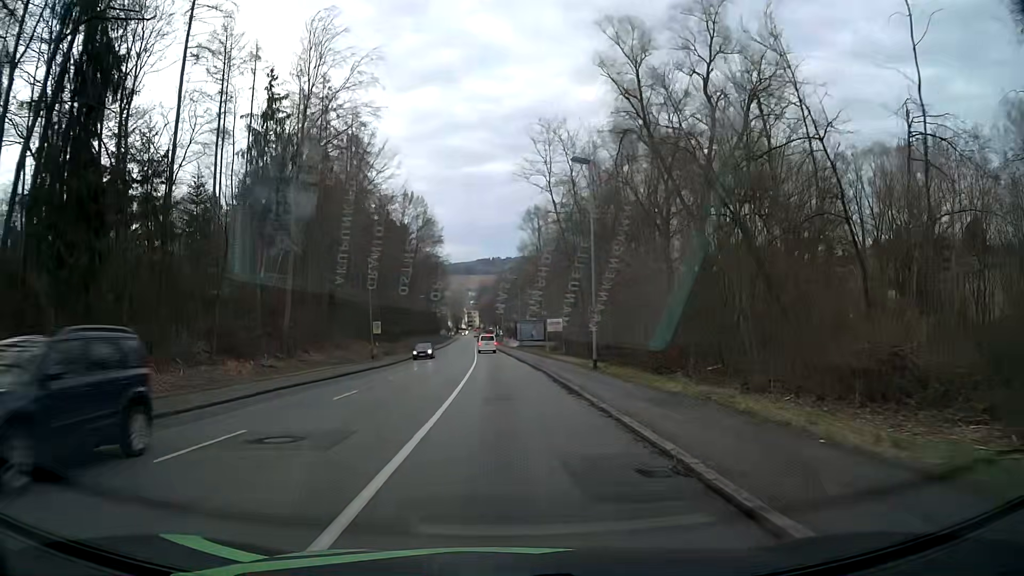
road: tertiary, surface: asphalt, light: Day
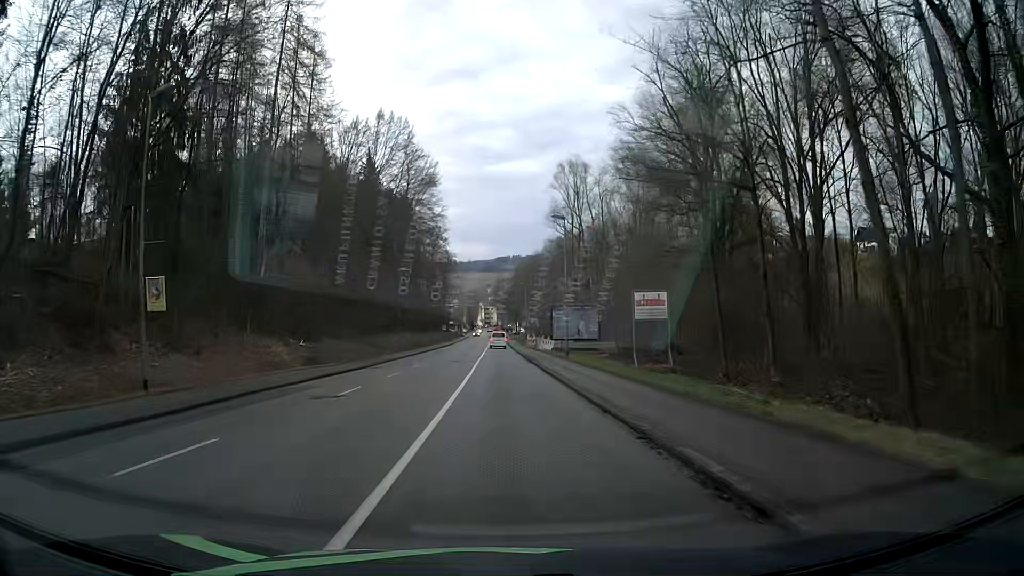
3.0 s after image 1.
(-1.0, +37.0) m; -2°
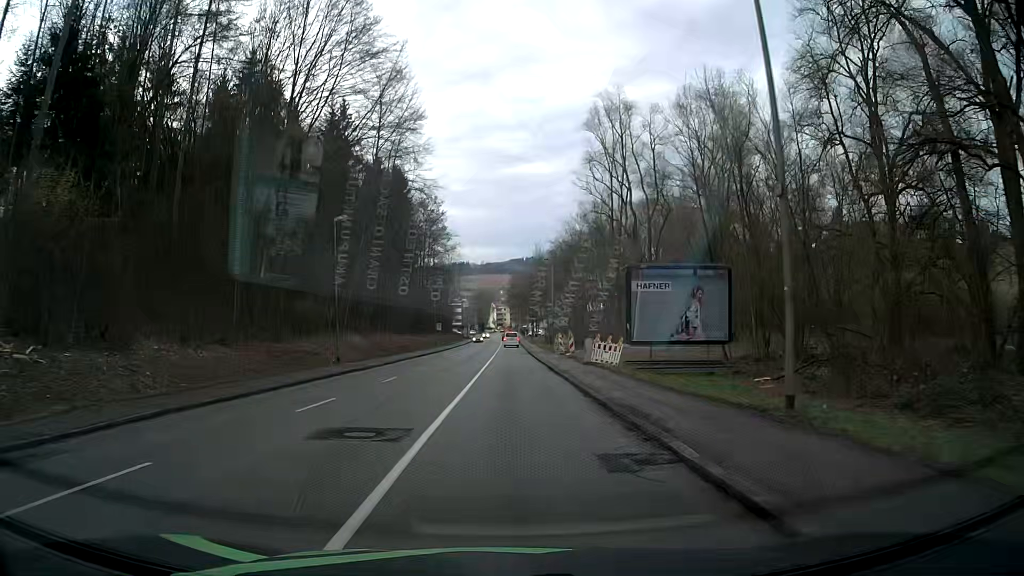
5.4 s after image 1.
(-0.3, +29.2) m; -1°
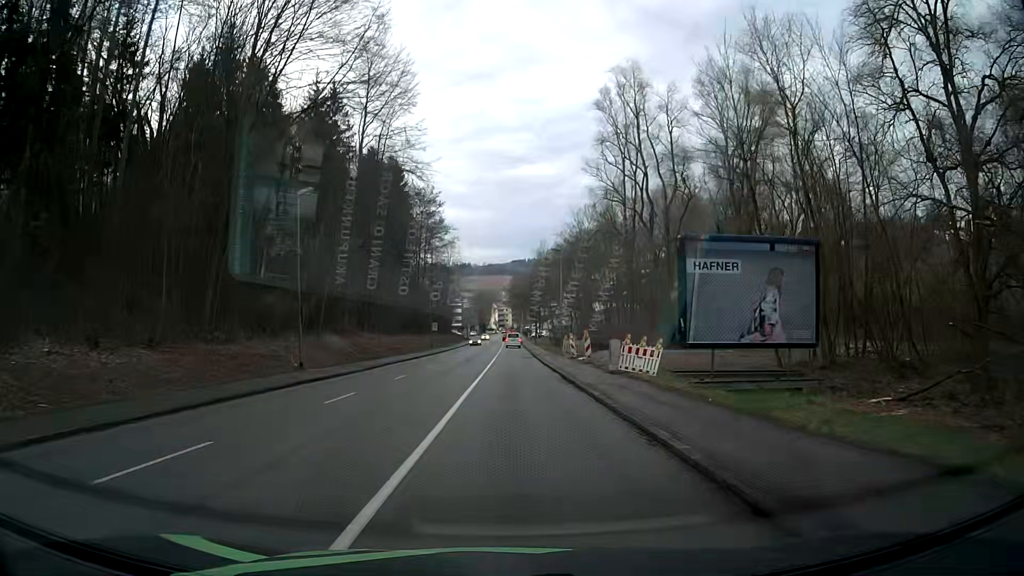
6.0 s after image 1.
(0.0, +7.2) m; -1°
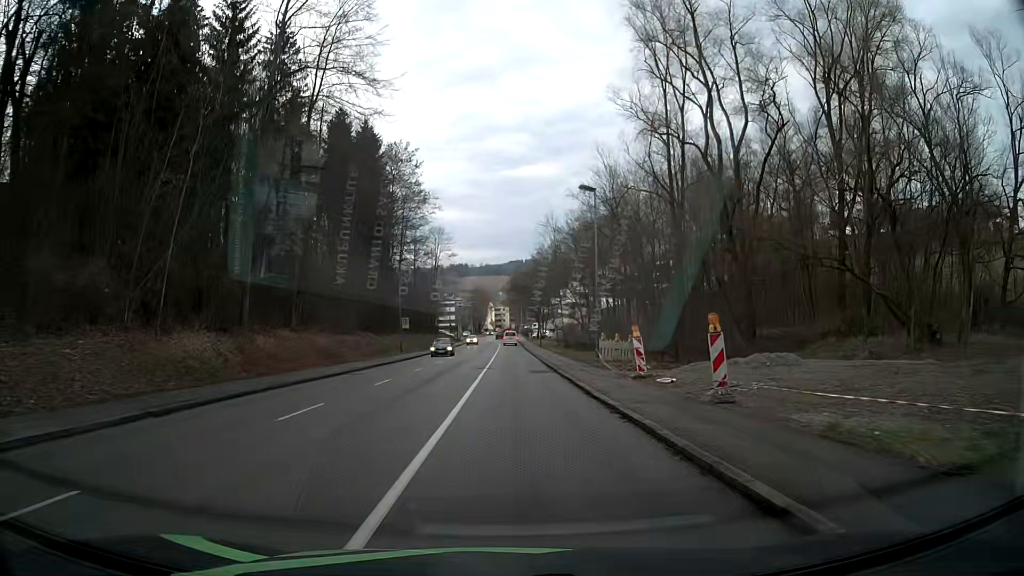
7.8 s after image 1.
(+0.3, +21.4) m; +1°
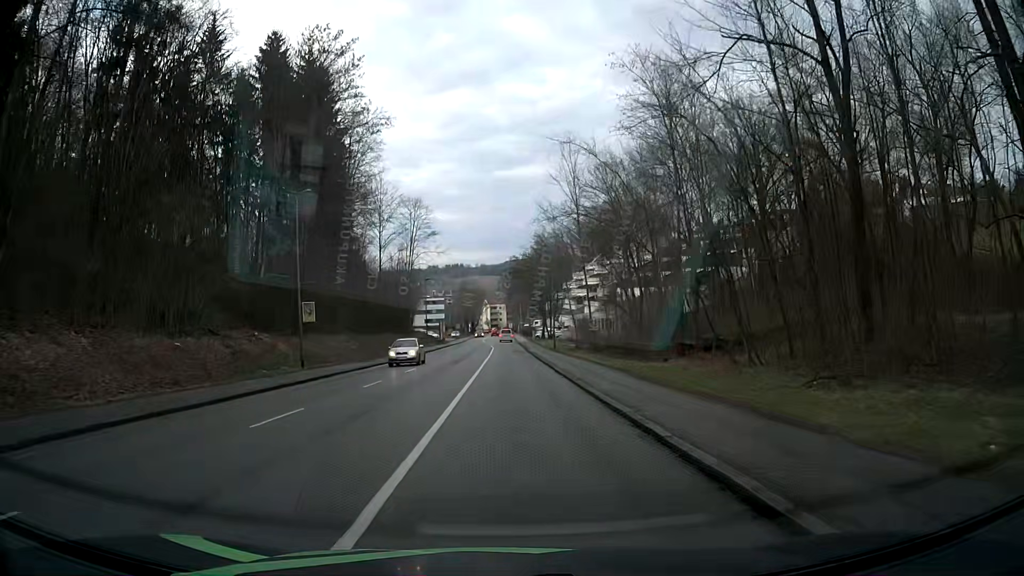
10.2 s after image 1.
(0.0, +27.9) m; 0°
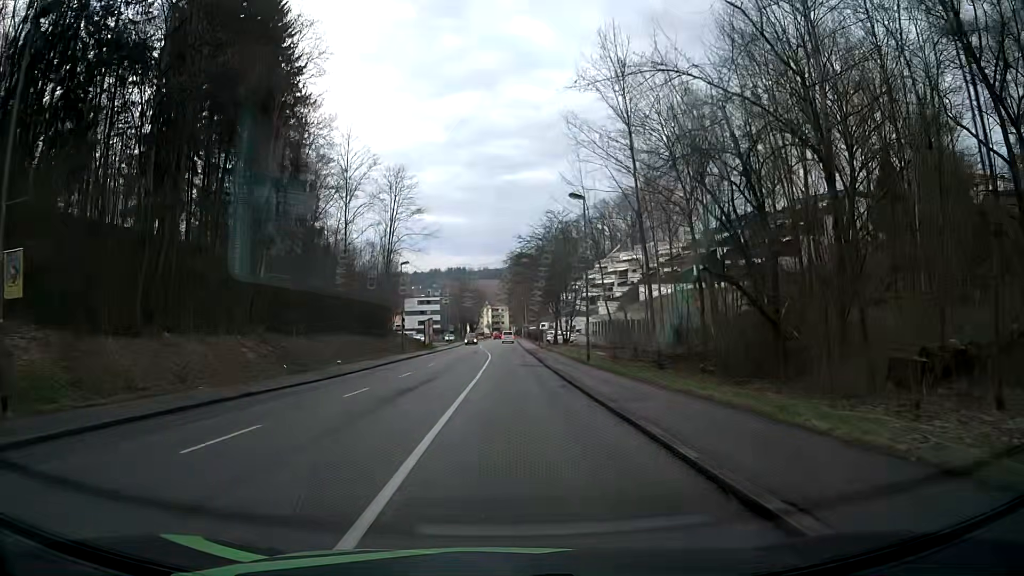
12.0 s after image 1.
(0.0, +20.4) m; 0°
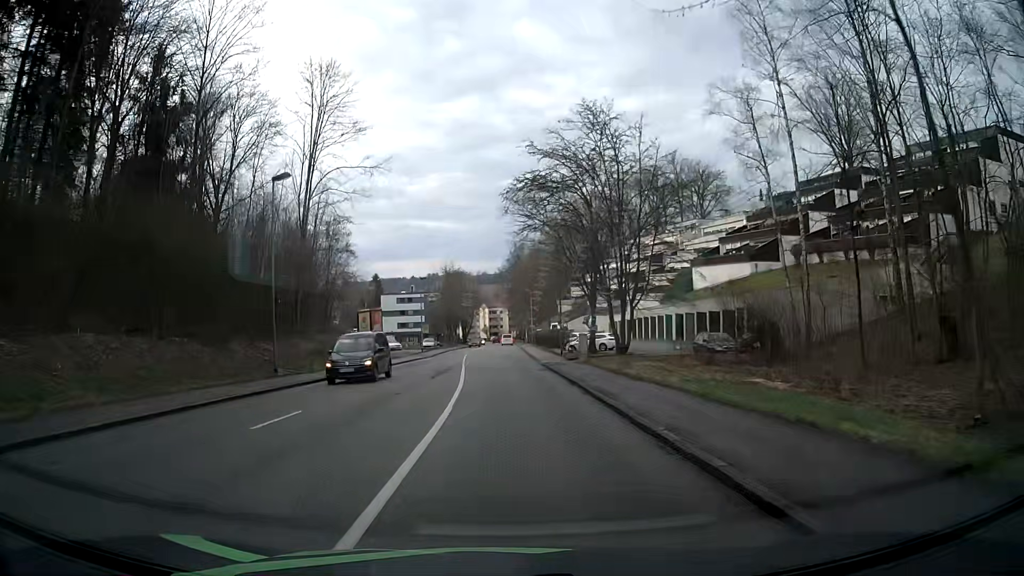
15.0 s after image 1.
(-0.3, +33.9) m; -1°
(0, +10) (0, +20) (0, +30) (0, +40) (0, +50) (0, +60) (0, +70) (+1, +80) (+1, +90) (+1, +100) m
